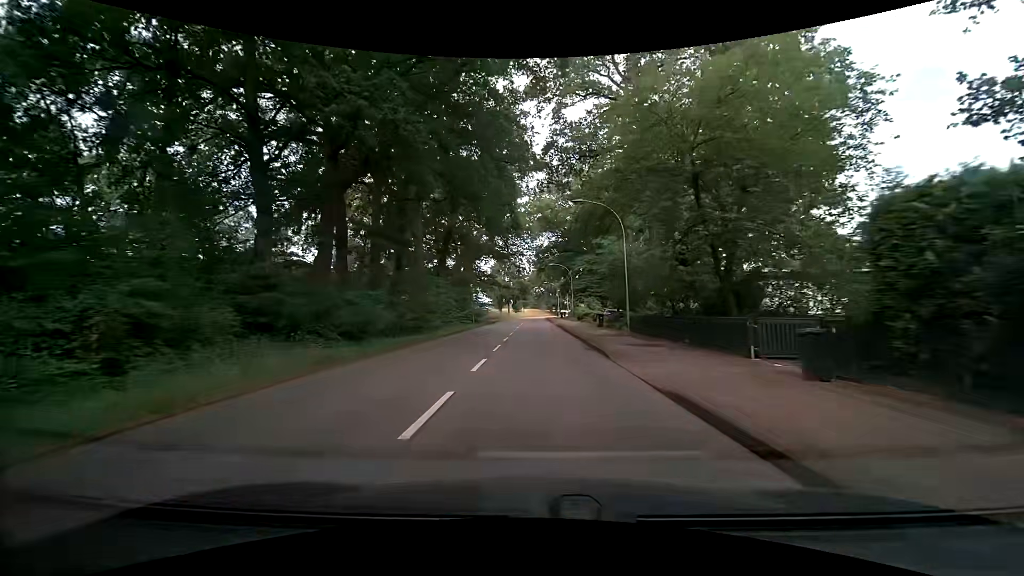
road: secondary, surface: asphalt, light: Day
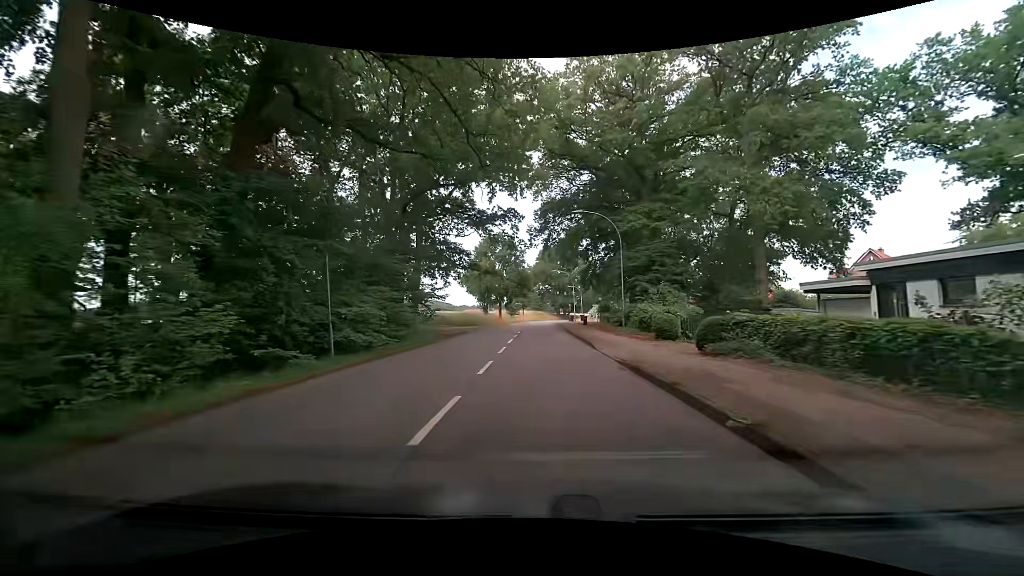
(+0.5, +36.1) m; +1°
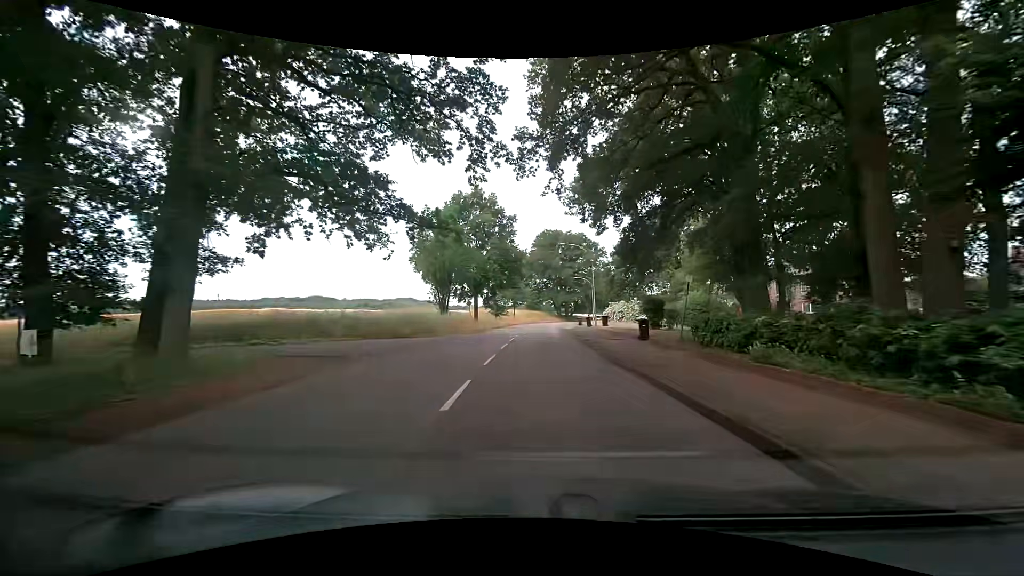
(-0.1, +28.1) m; -1°
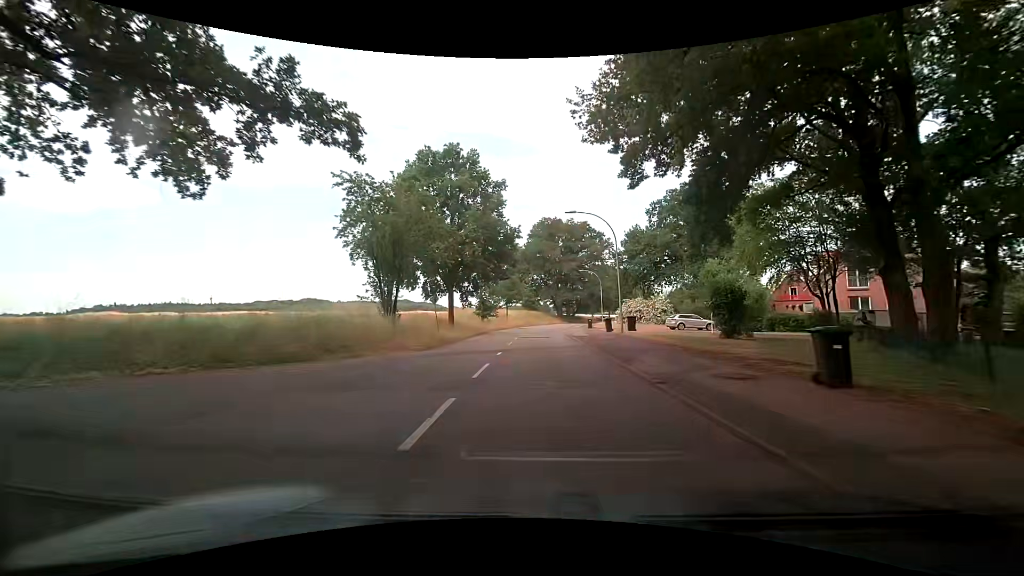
(+0.2, +14.0) m; +1°
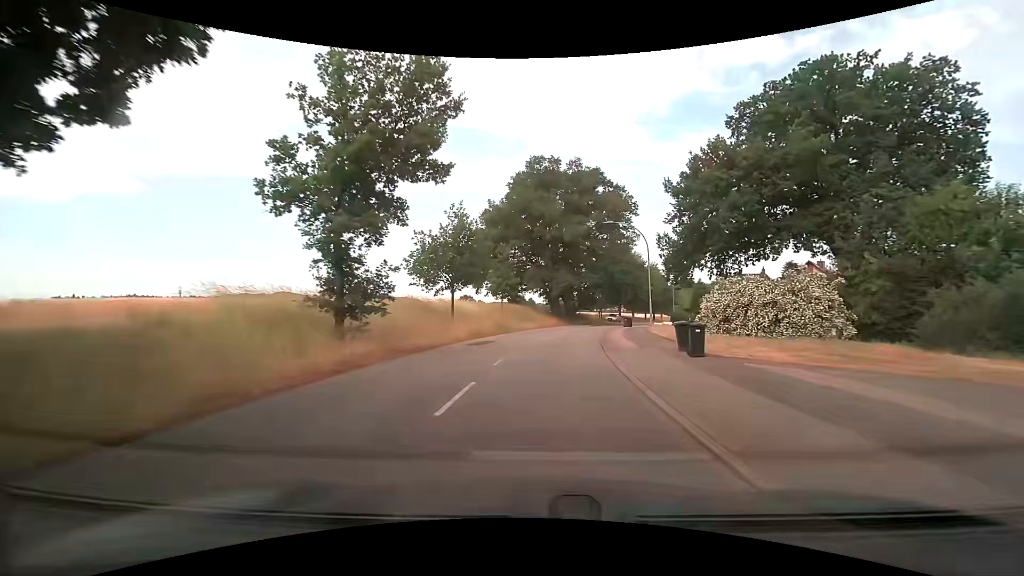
(+0.3, +35.2) m; +1°
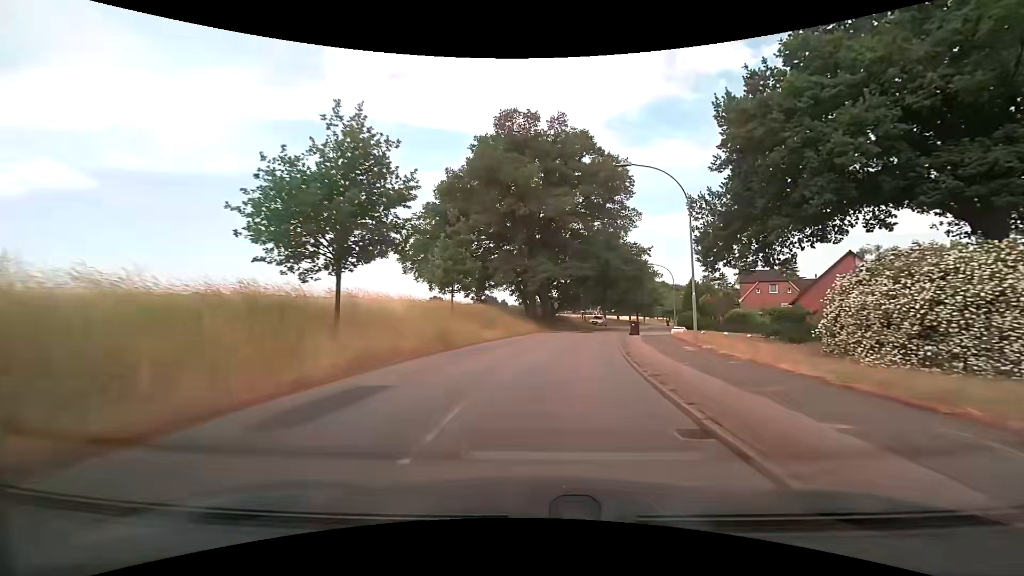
(+0.3, +14.2) m; +3°
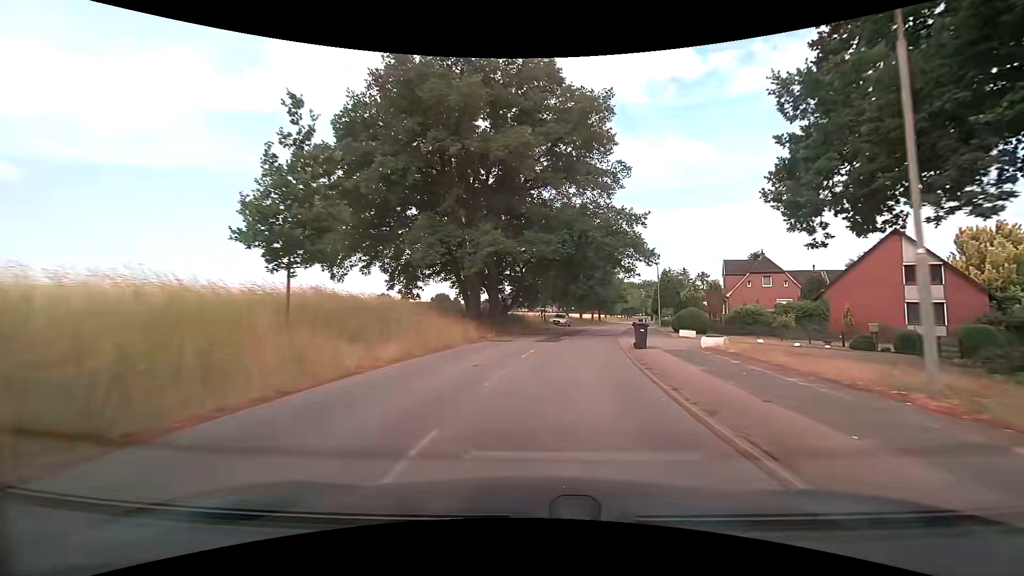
(+0.7, +14.1) m; +5°
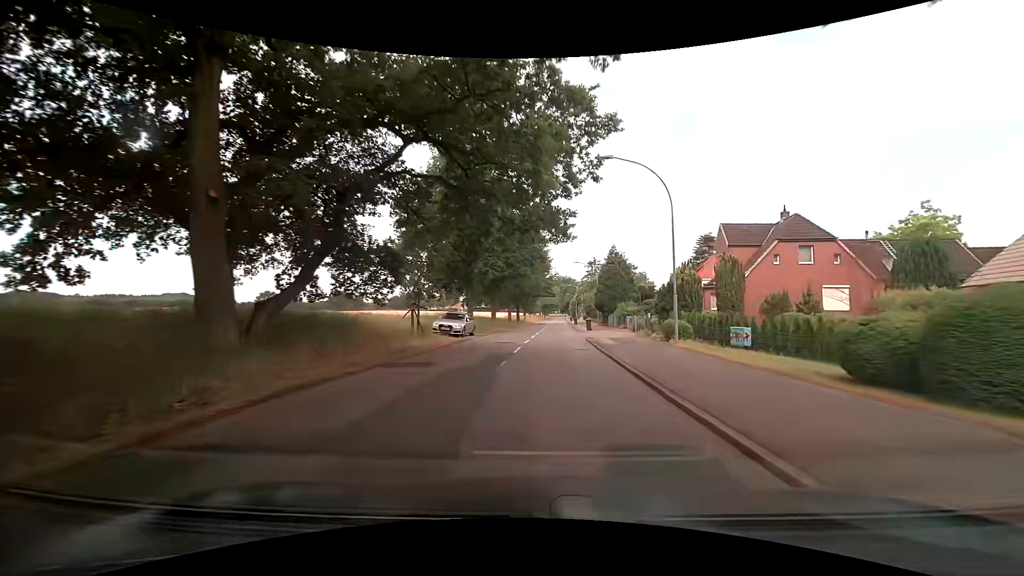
(+2.3, +27.9) m; +10°
(0, +10) (+1, +20) (+1, +30) (+2, +40) (+2, +50) (+3, +60) (+3, +70) (+4, +80) (+4, +90) (+5, +100) m
